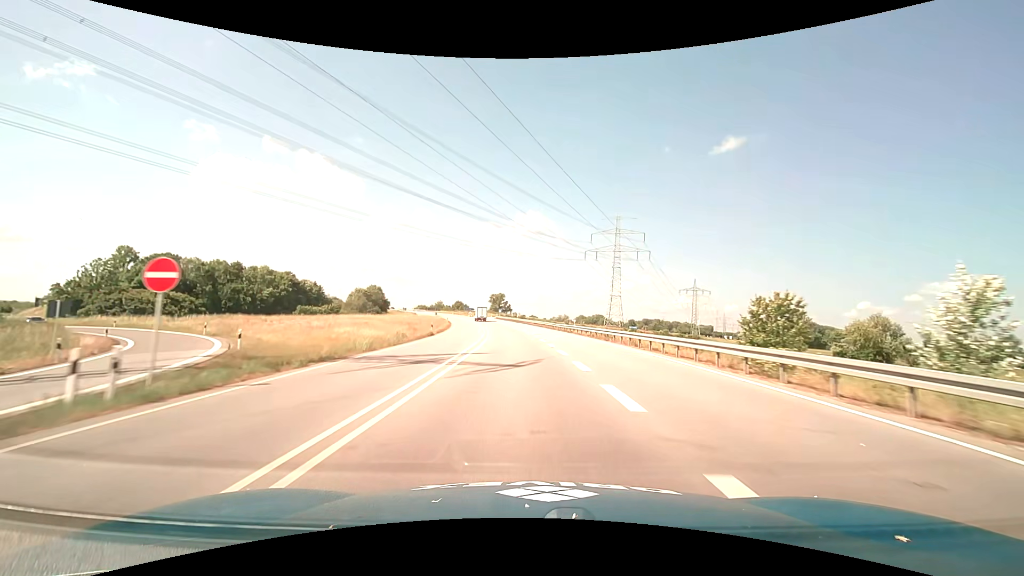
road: trunk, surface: asphalt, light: Day
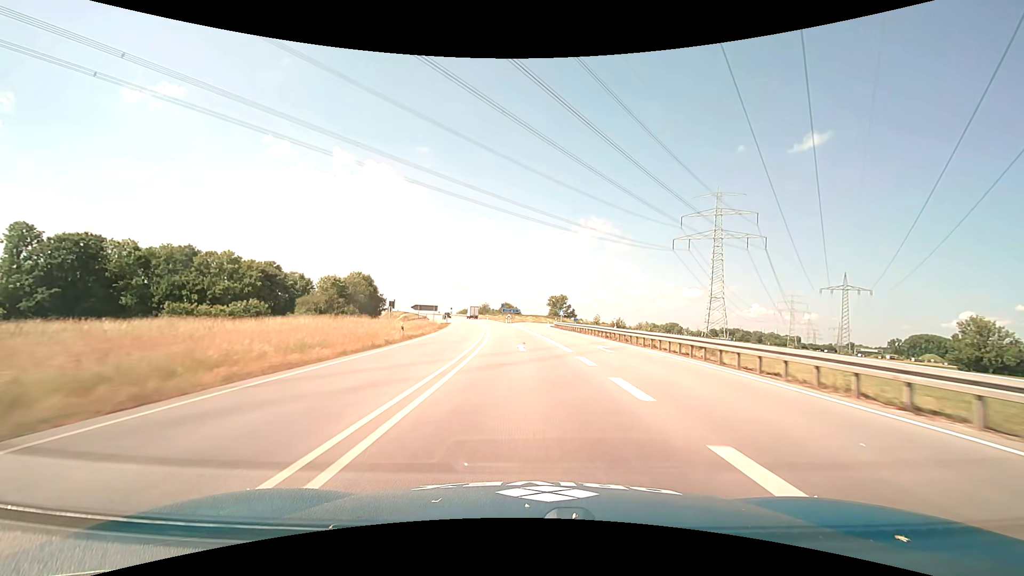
(-3.6, +64.8) m; -7°
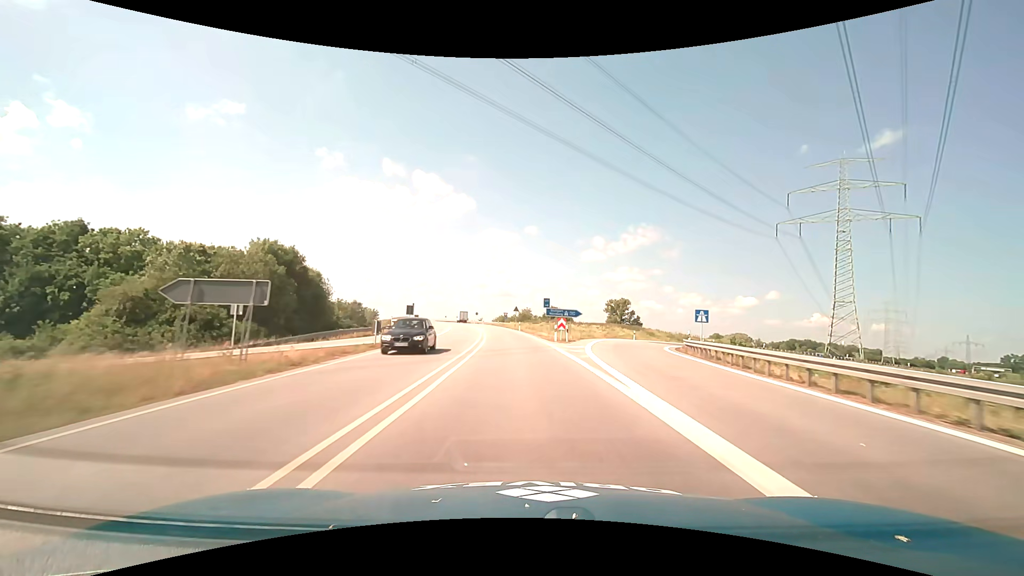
(-2.4, +50.8) m; -5°
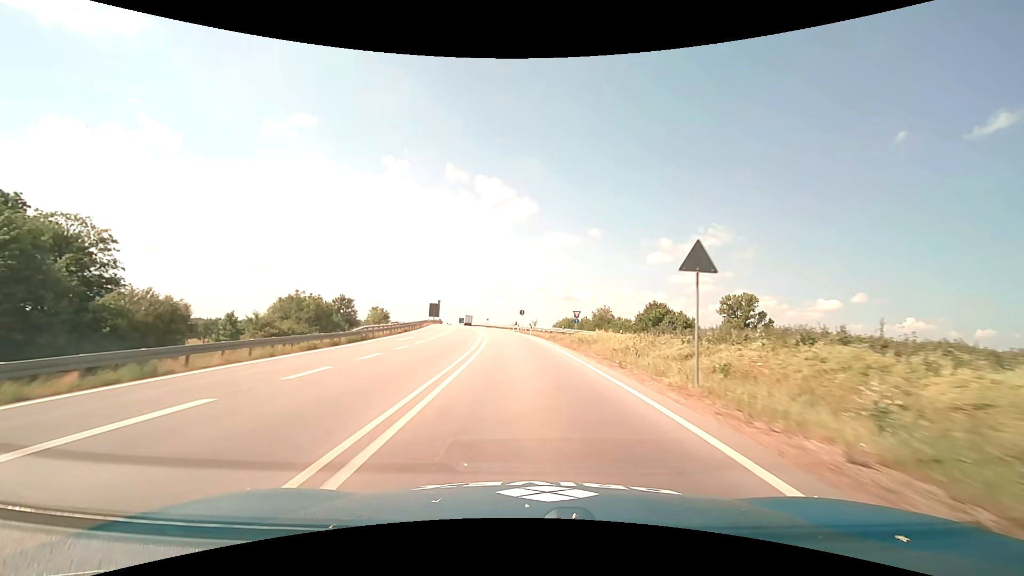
(-4.2, +61.5) m; -7°
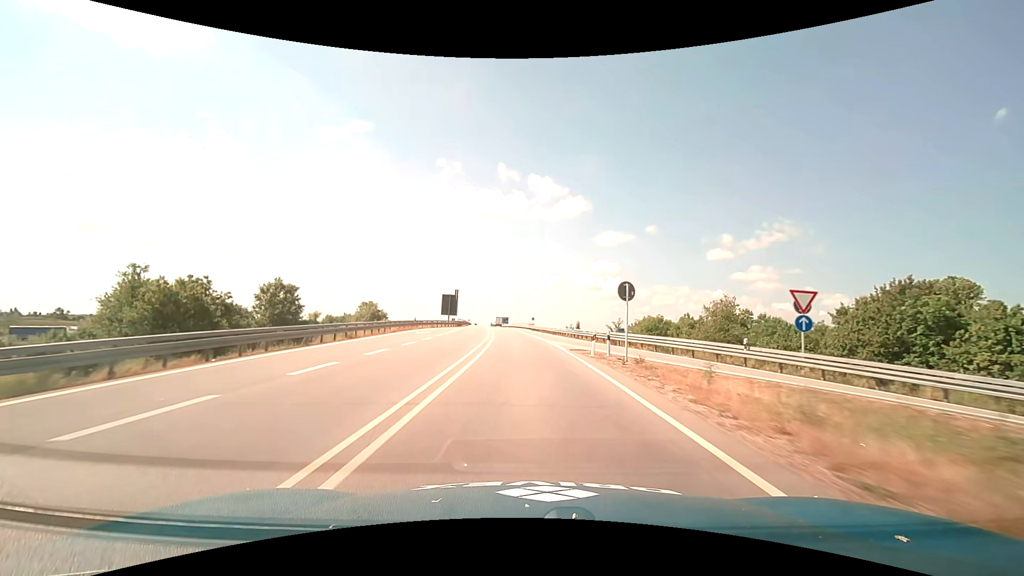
(-2.5, +48.6) m; -6°
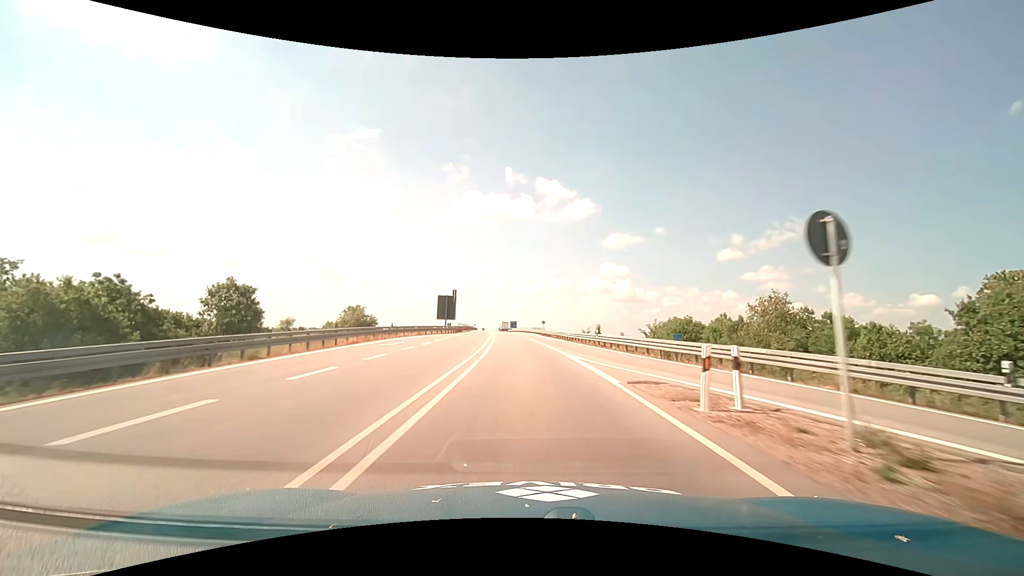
(-0.1, +12.2) m; -1°
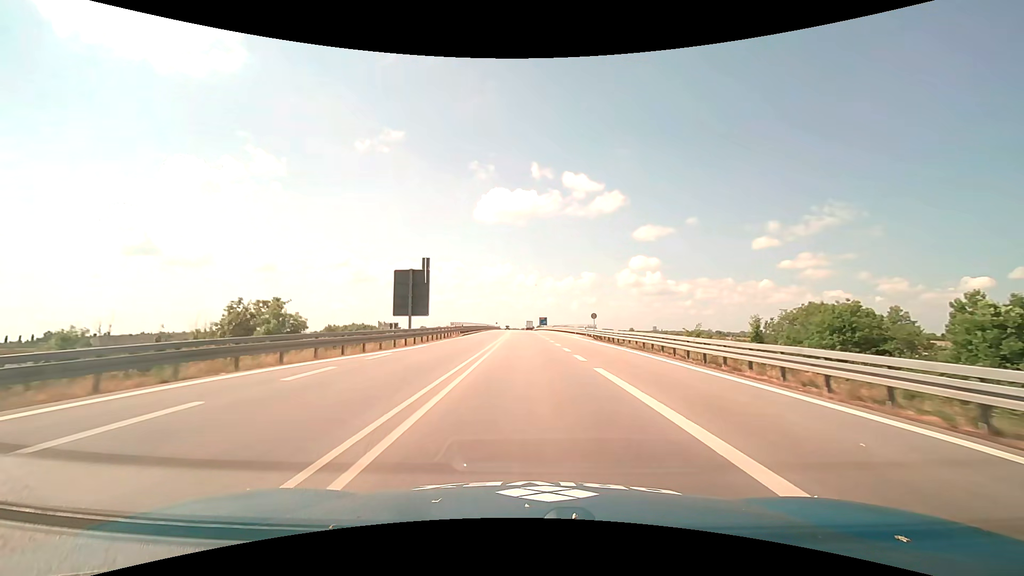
(-1.1, +36.8) m; -4°
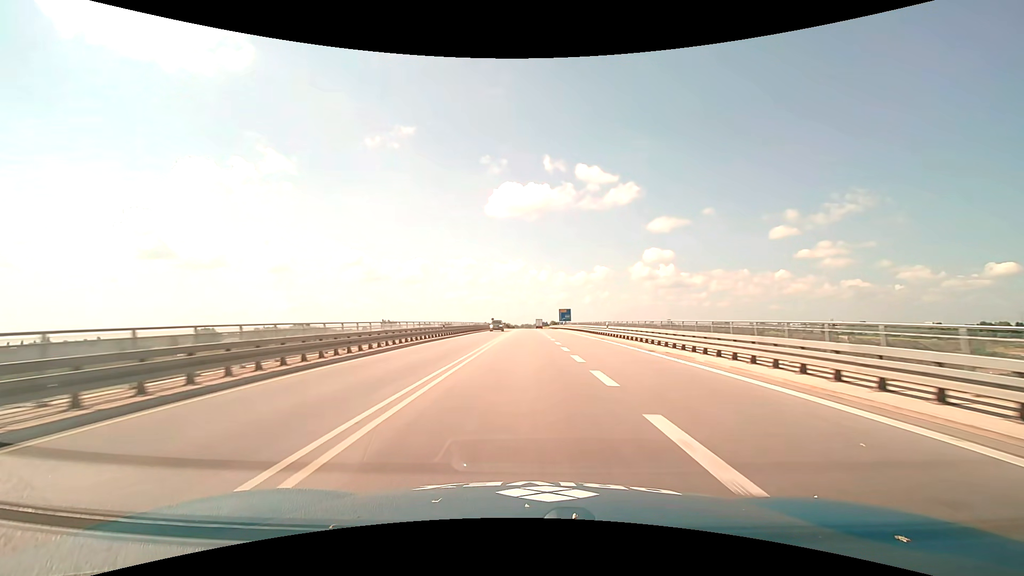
(-0.6, +62.1) m; -1°
(0, +10) (0, +20) (0, +30) (0, +40) (0, +50) (0, +60) (0, +70) (0, +80) (0, +90) (0, +100) m
